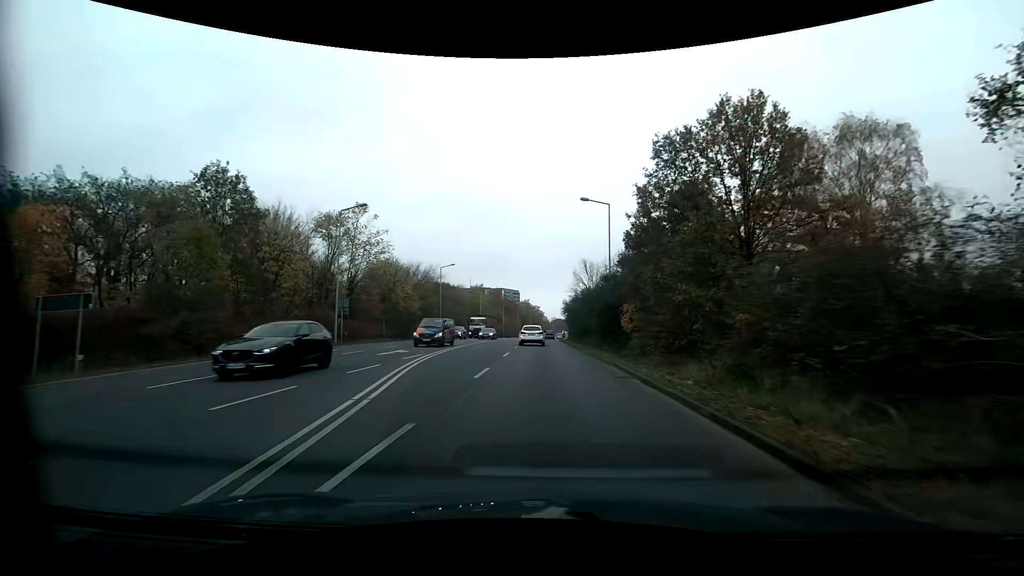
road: secondary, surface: asphalt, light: Day
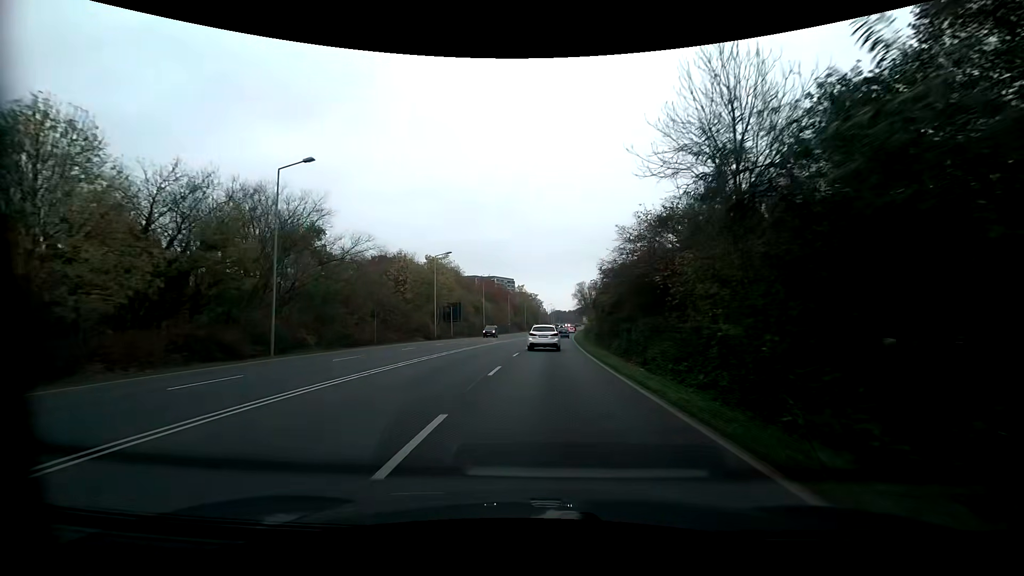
(+0.1, +44.5) m; 0°
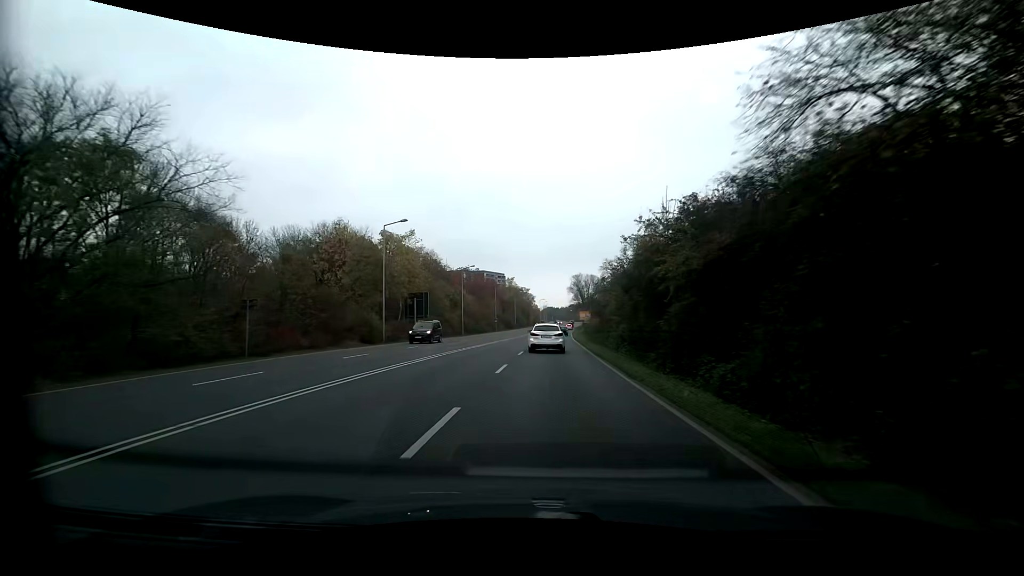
(+0.2, +17.4) m; +1°
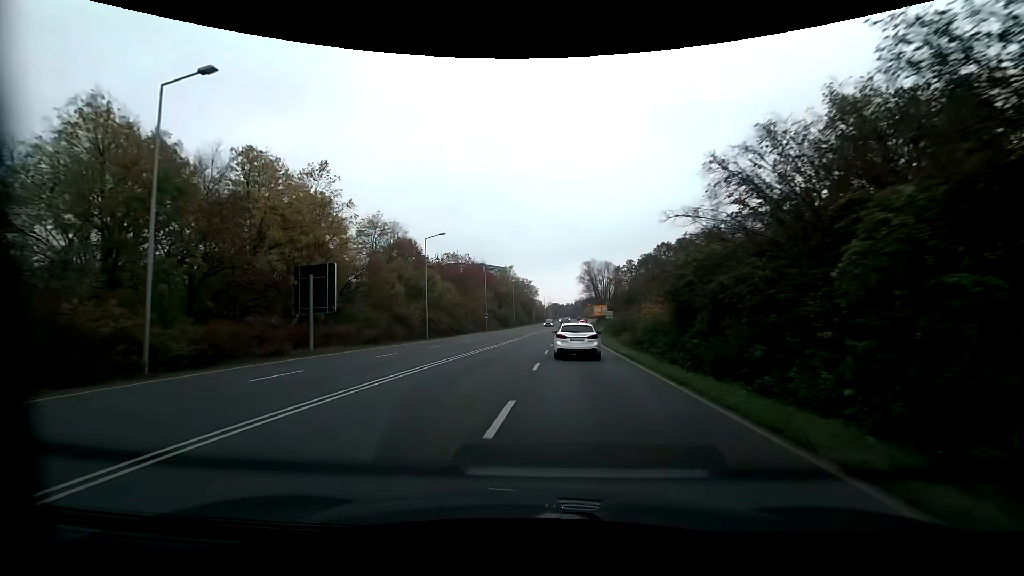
(-0.1, +26.2) m; -1°
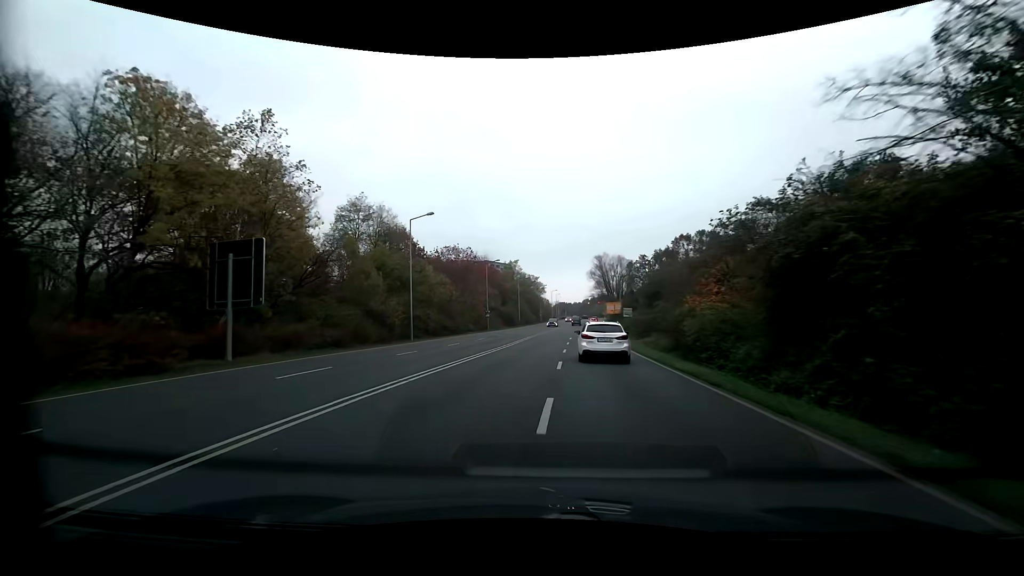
(-0.1, +8.8) m; -1°
